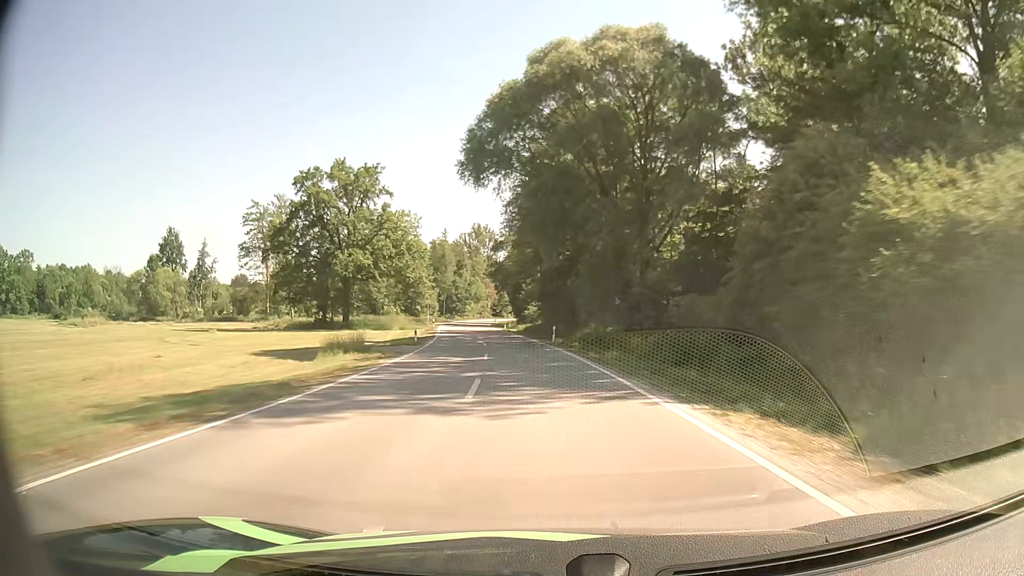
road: secondary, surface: asphalt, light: Day
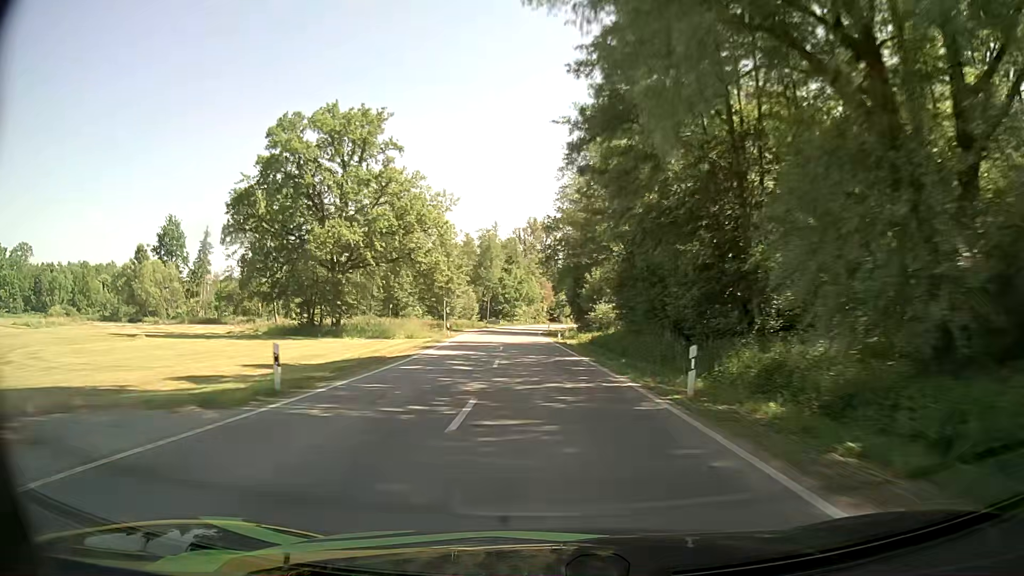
(-1.2, +26.5) m; -5°
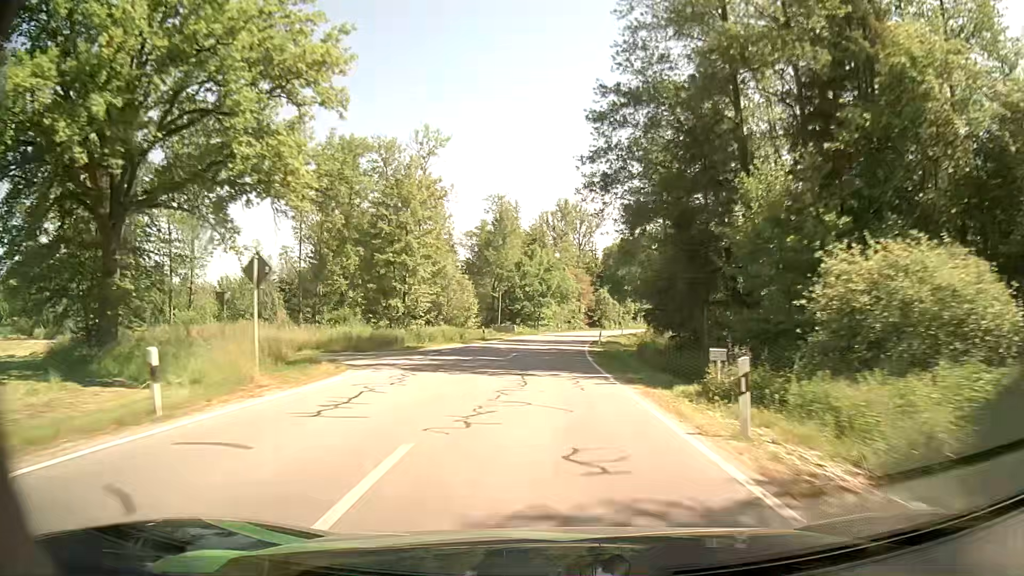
(-1.1, +39.7) m; -2°
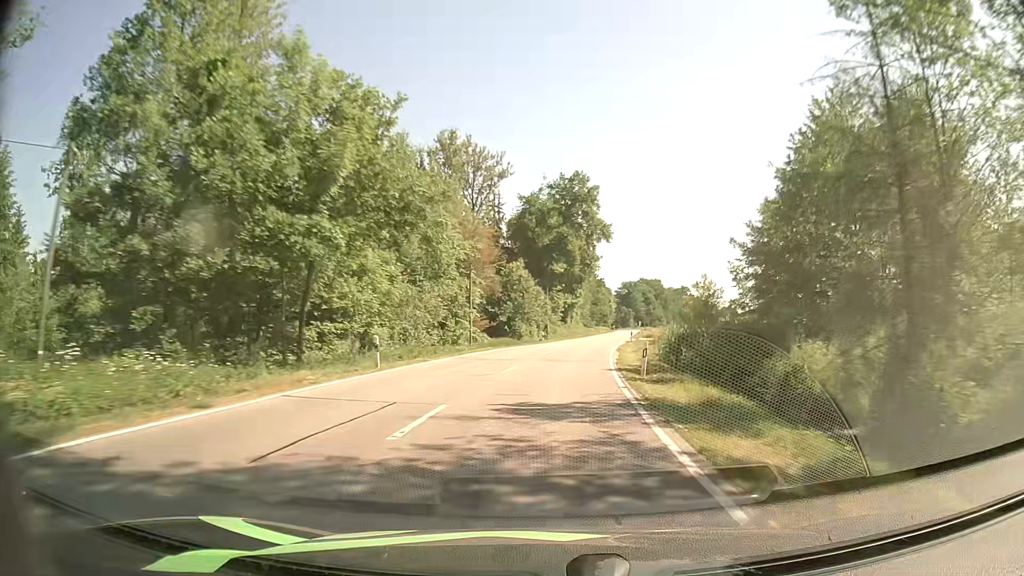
(+2.7, +64.2) m; +8°
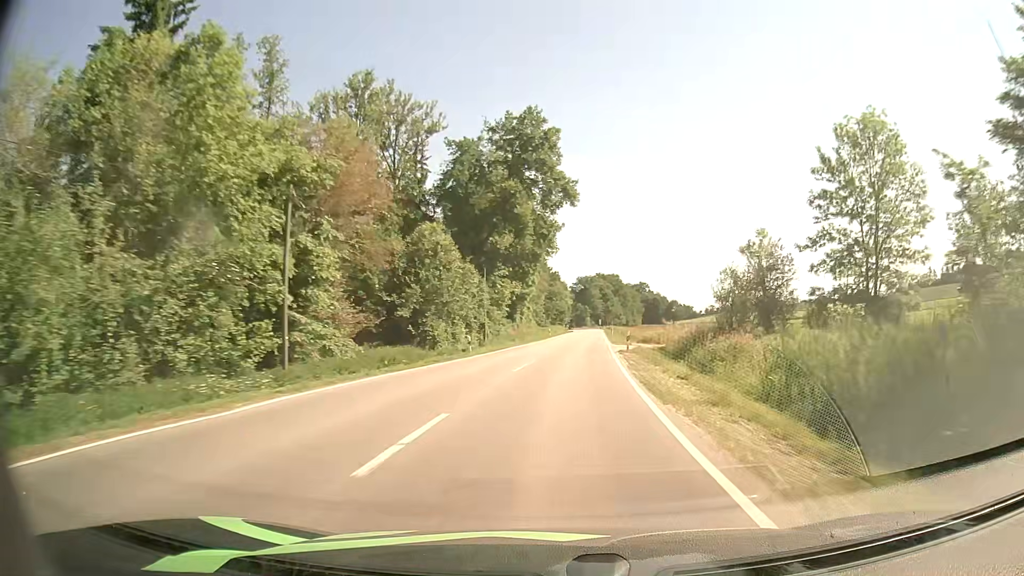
(+0.9, +26.1) m; +4°
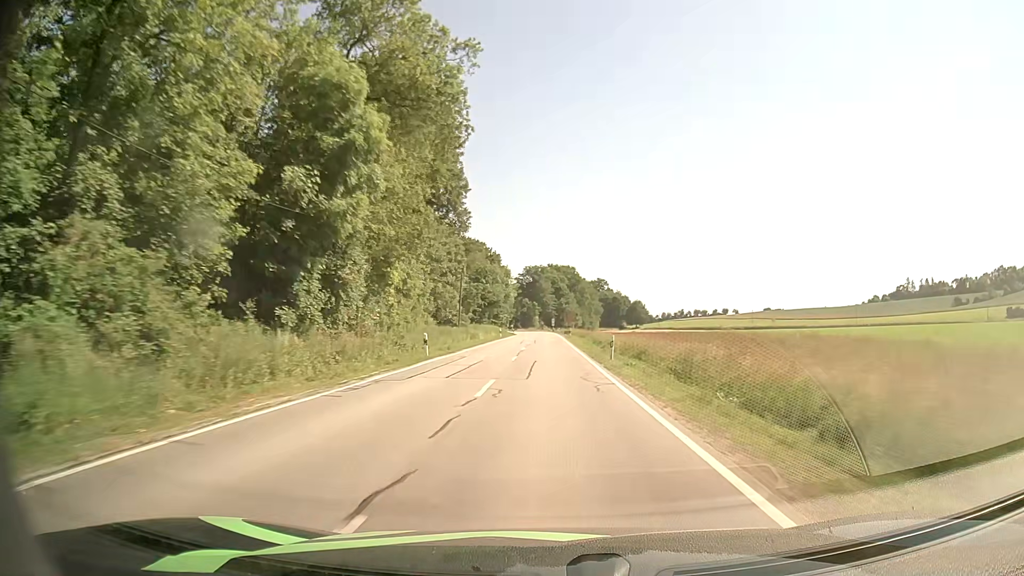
(+3.1, +54.0) m; +5°
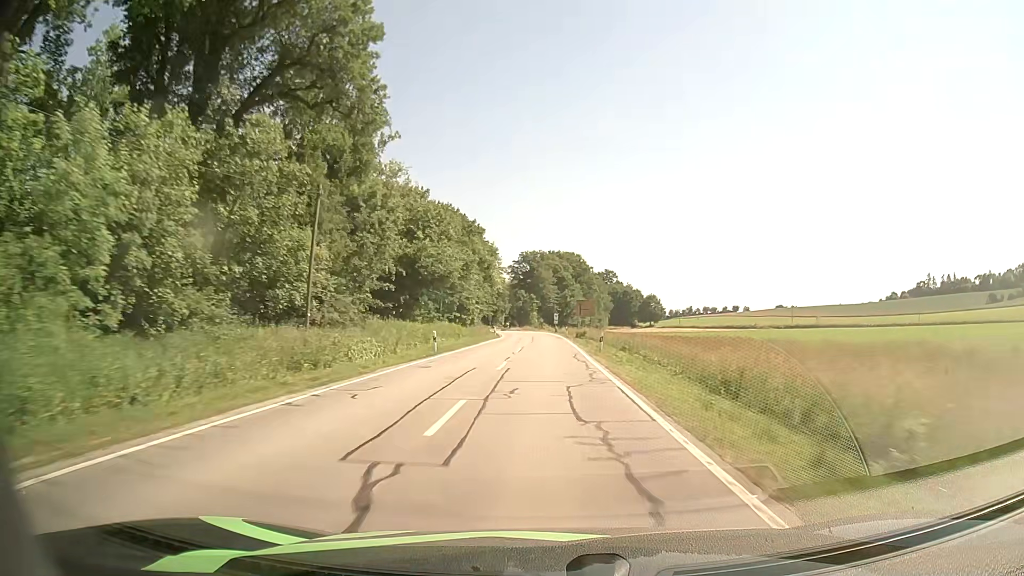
(+0.1, +41.5) m; 0°
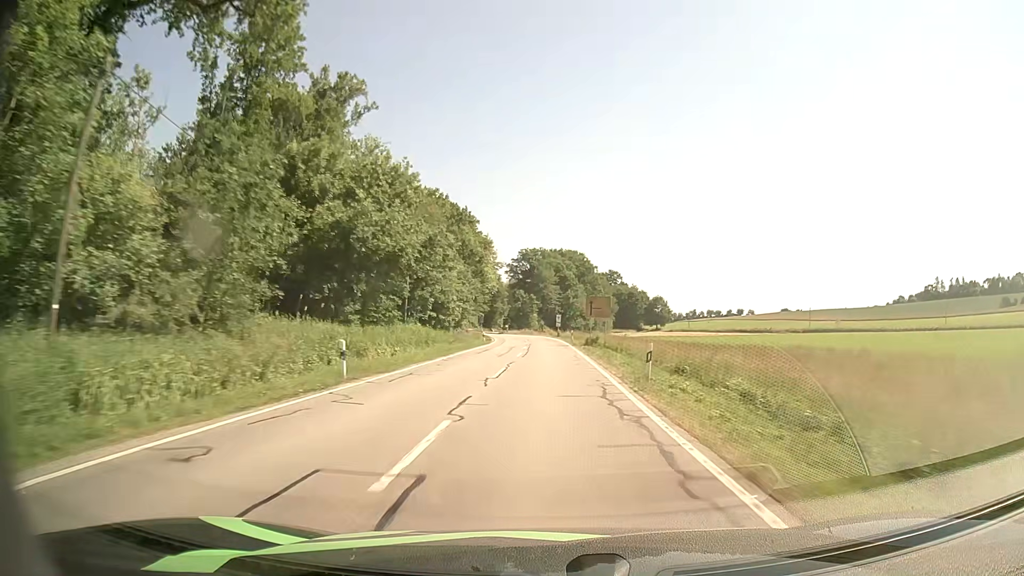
(0.0, +13.9) m; 0°
(0, +10) (0, +20) (0, +30) (0, +40) (0, +50) (-1, +60) (-1, +70) (-2, +80) (-3, +90) (-4, +100) m
